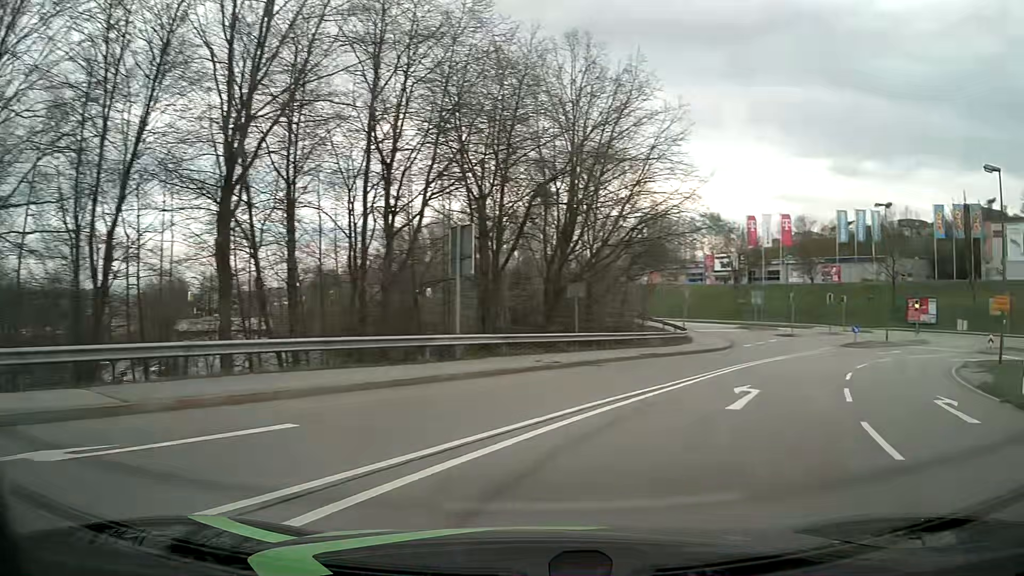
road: primary_link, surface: asphalt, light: Day
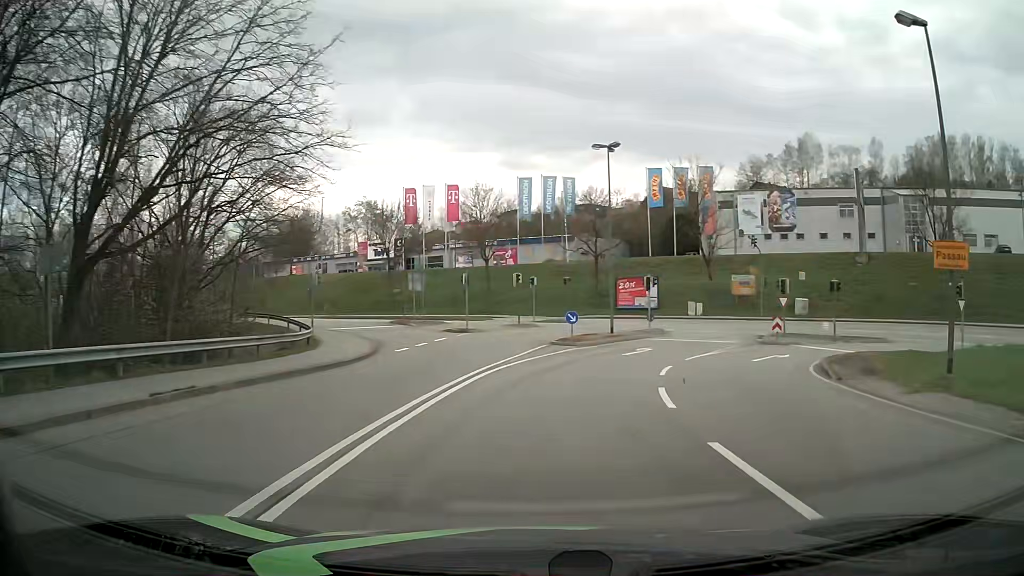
(+4.5, +14.8) m; +30°
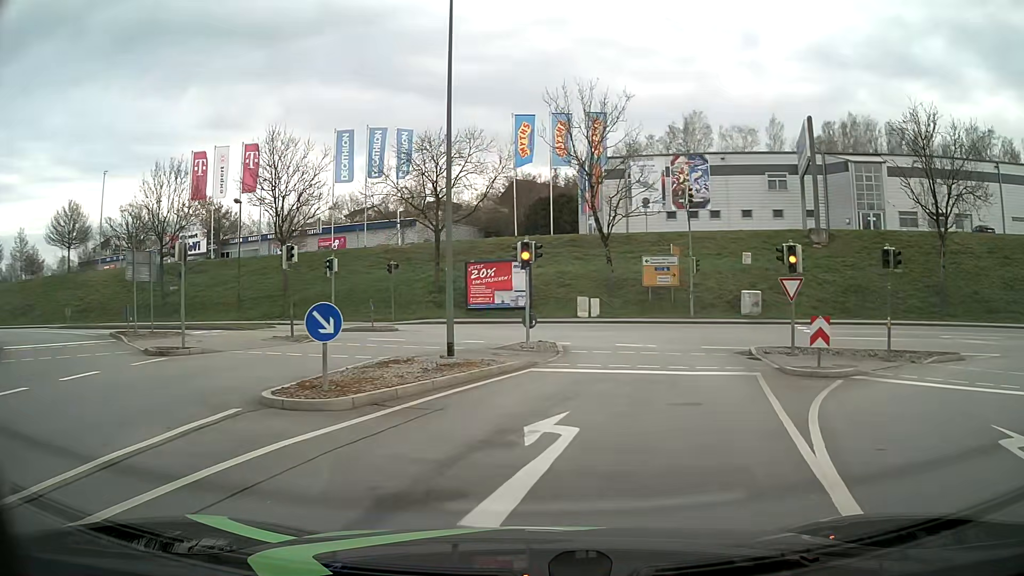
(+2.4, +19.4) m; +12°
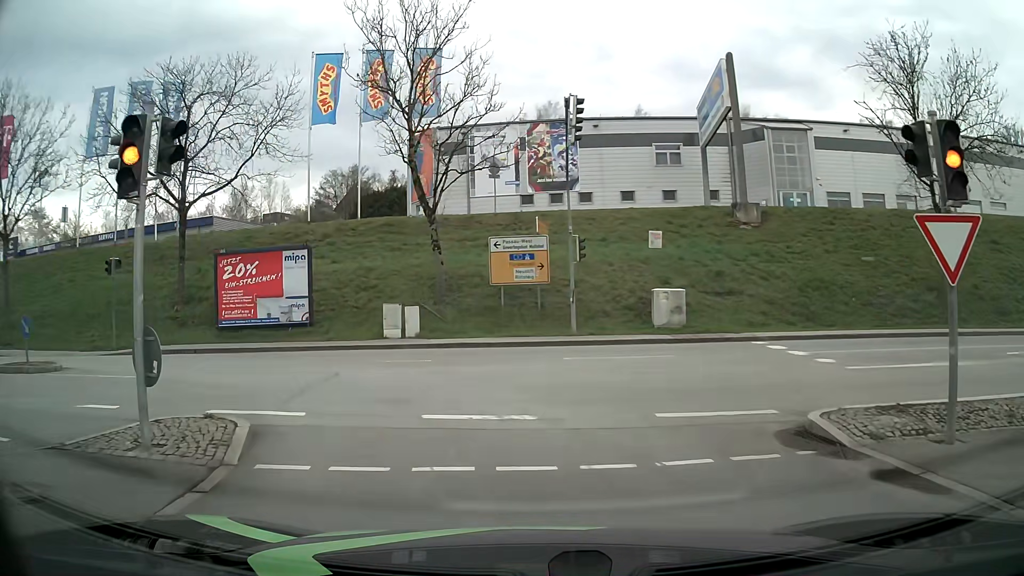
(+1.8, +14.2) m; +14°
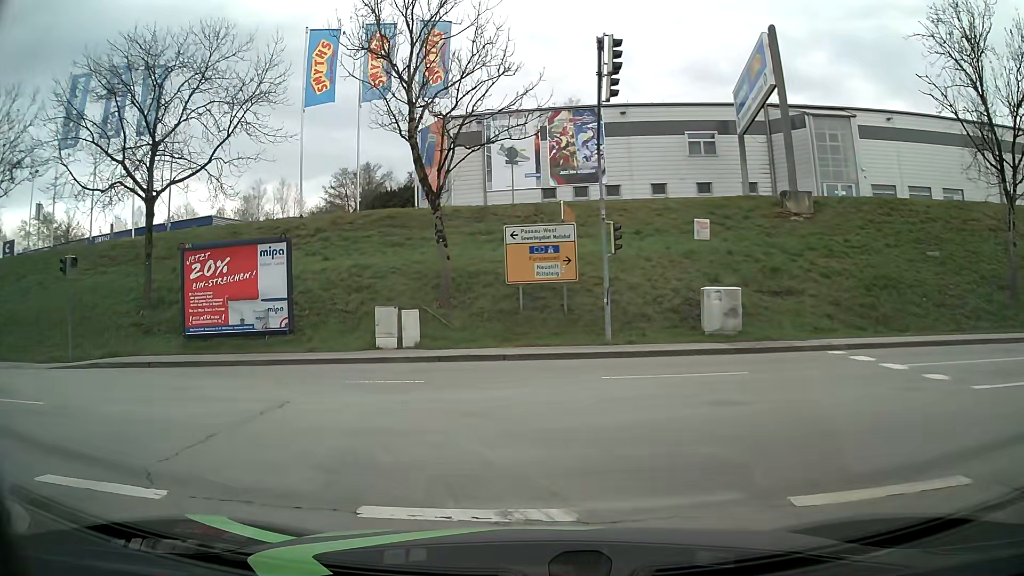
(-0.1, +3.9) m; -2°
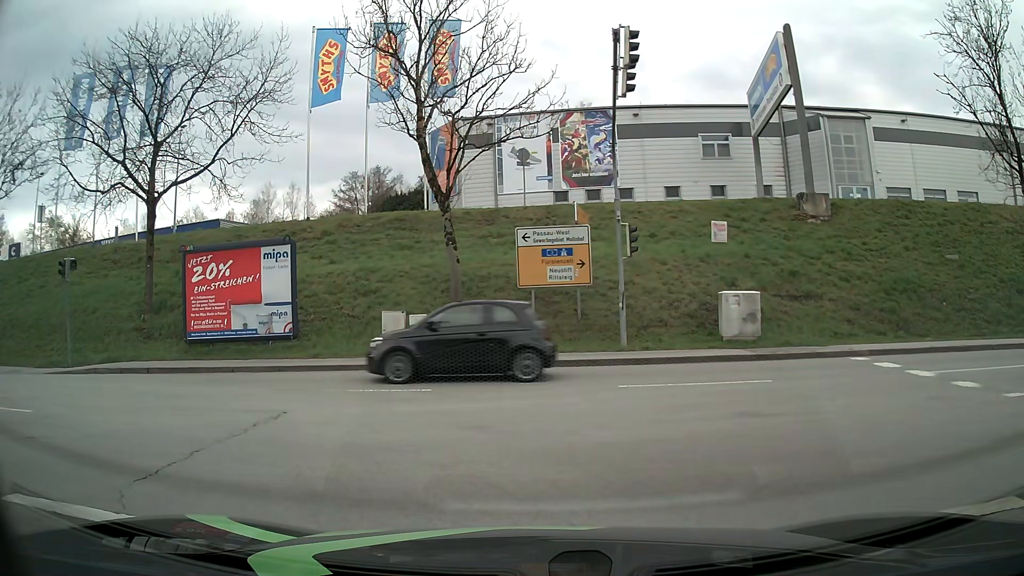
(0.0, +0.7) m; 0°
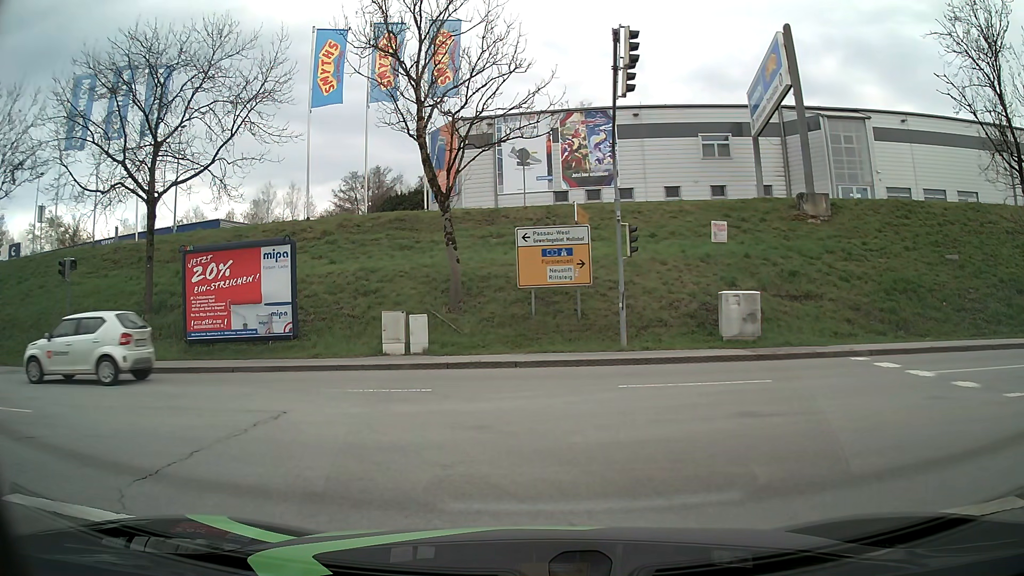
(0.0, 0.0) m; 0°
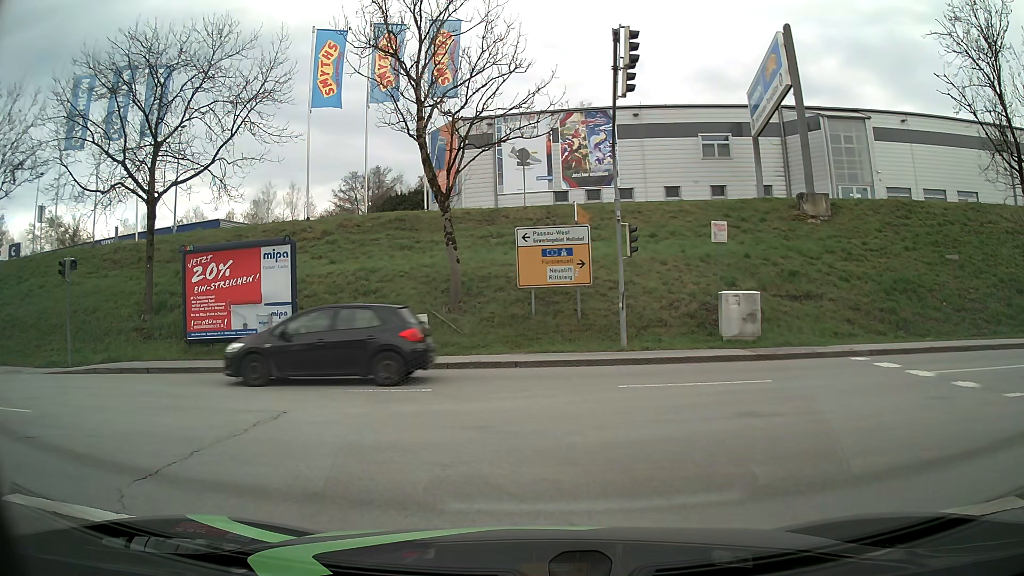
(0.0, 0.0) m; 0°
(-3, +9) (-12, +14) (-22, +14) (-32, +14) (-42, +12) (-52, +11) (-62, +10) (-72, +9) (-82, +9) (-92, +8) m
